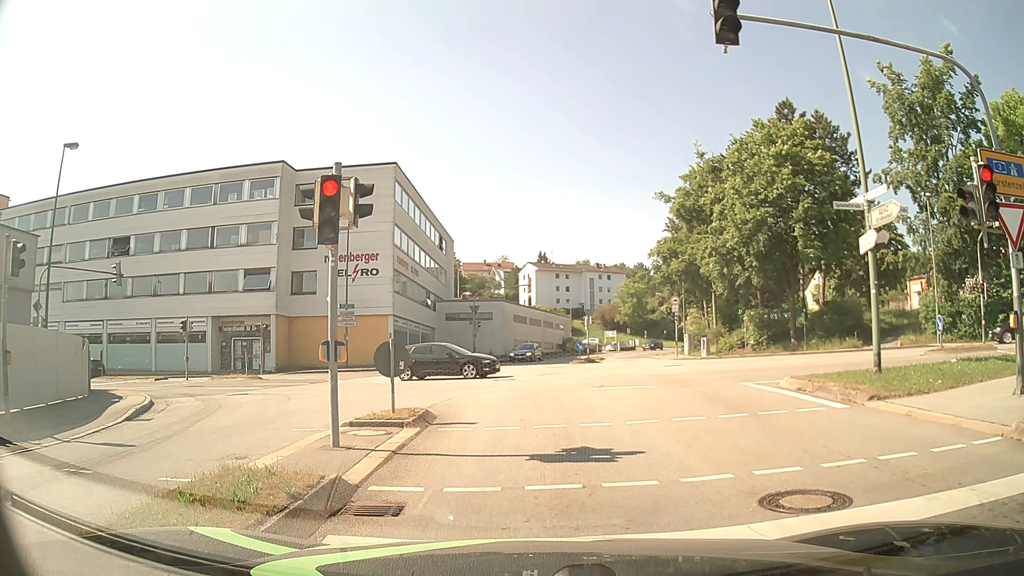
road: tertiary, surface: asphalt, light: Day
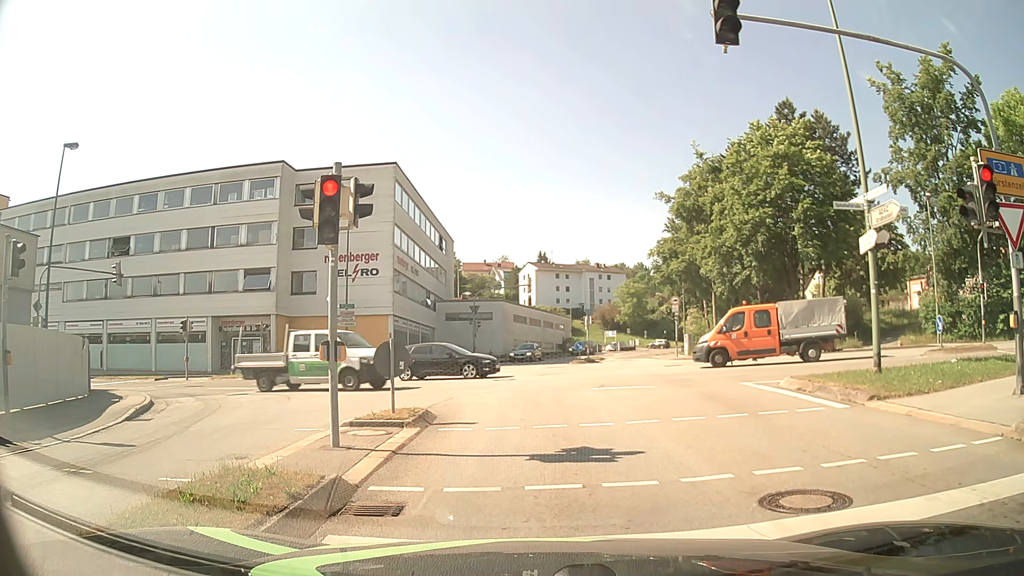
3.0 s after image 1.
(0.0, 0.0) m; 0°
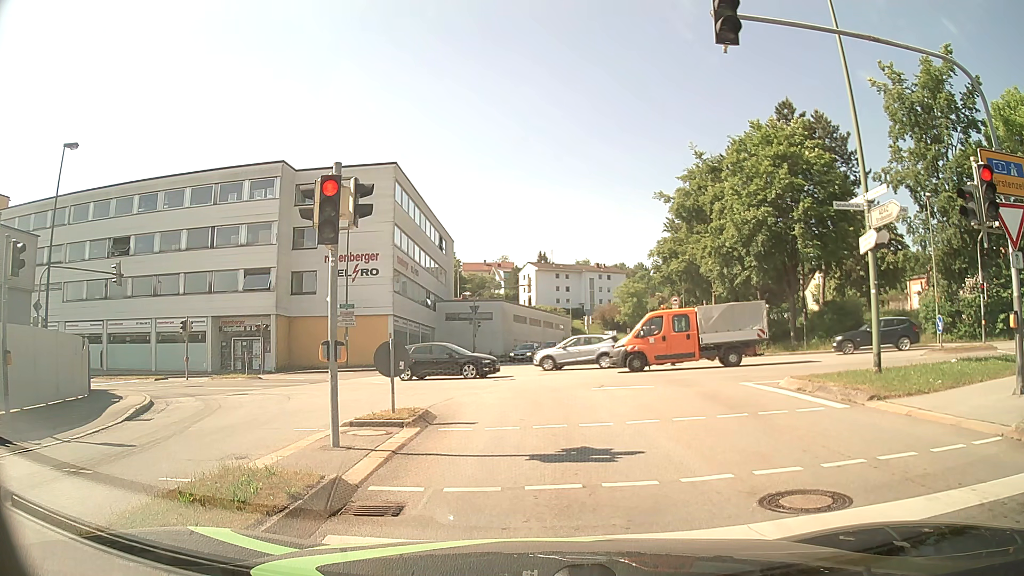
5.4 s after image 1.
(0.0, 0.0) m; 0°
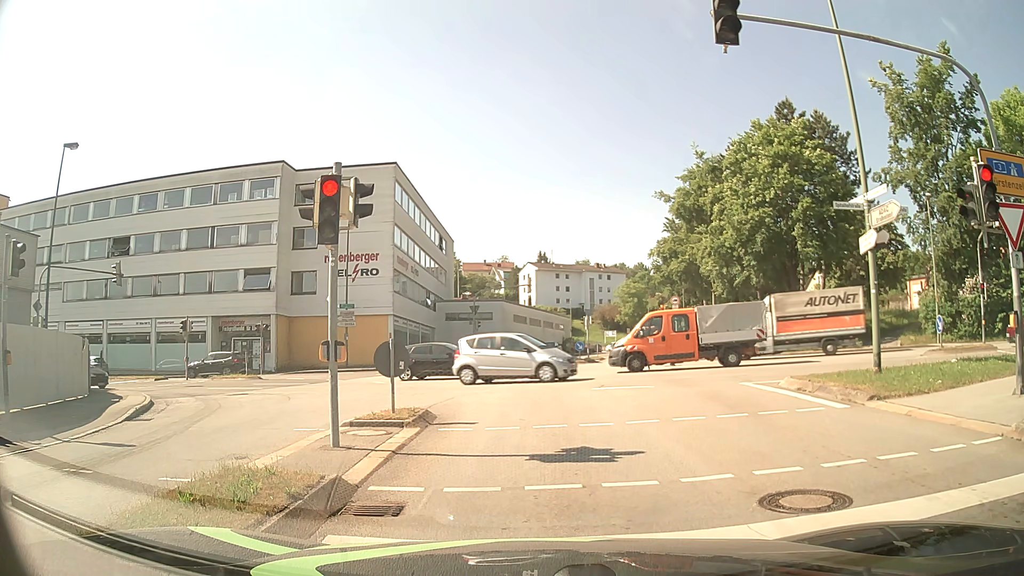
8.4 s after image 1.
(0.0, 0.0) m; 0°
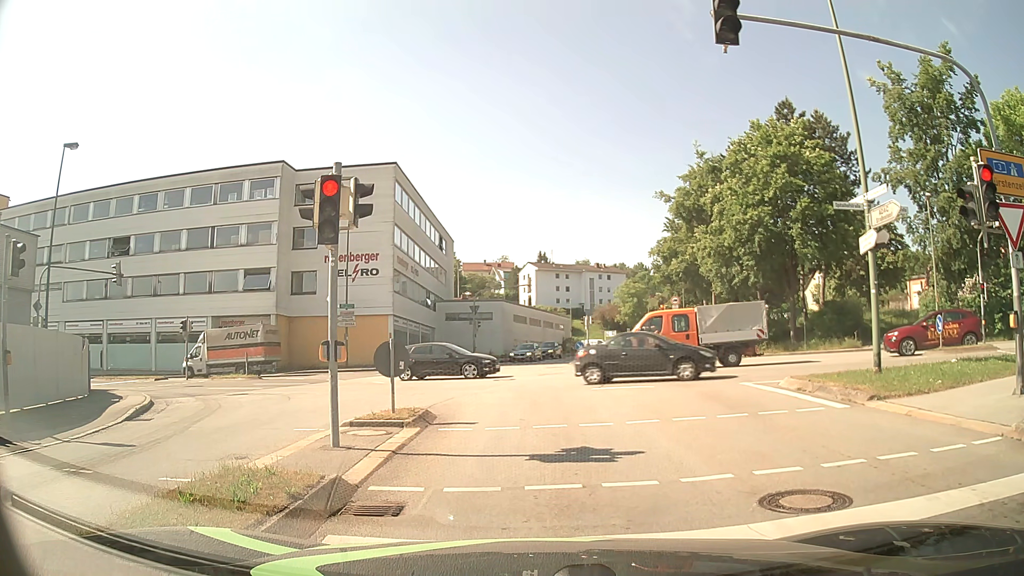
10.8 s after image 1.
(0.0, 0.0) m; 0°
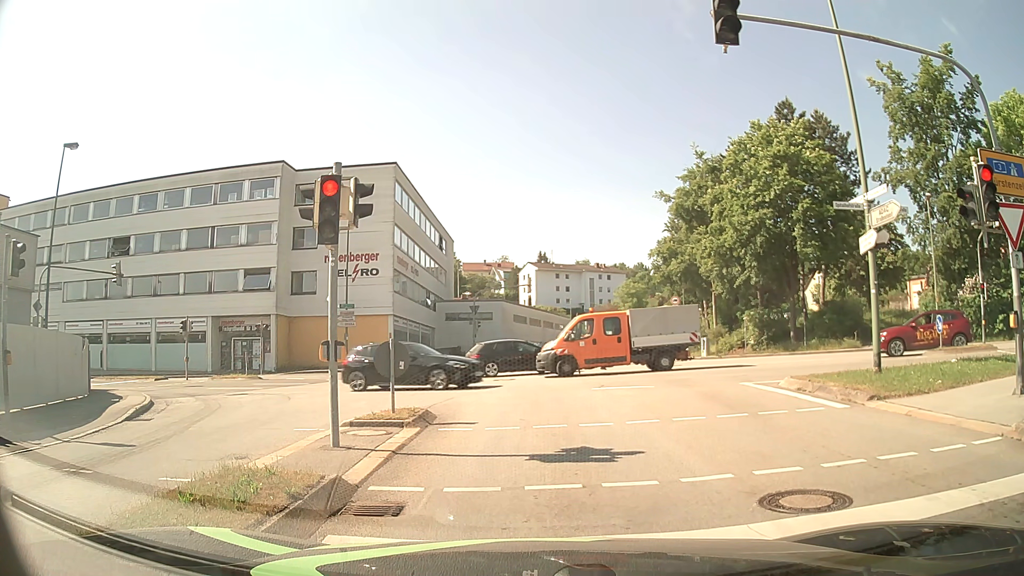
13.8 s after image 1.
(0.0, 0.0) m; 0°
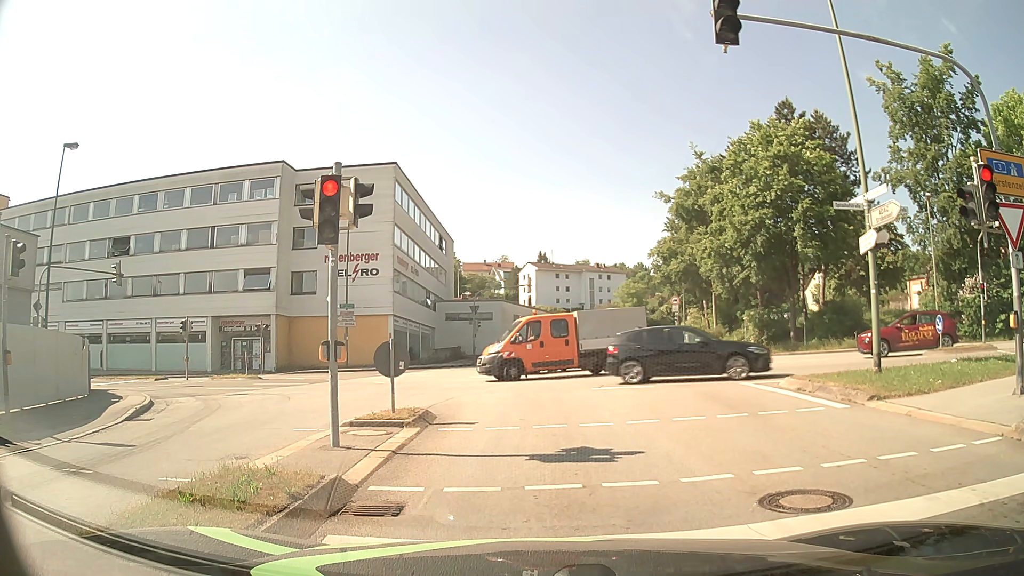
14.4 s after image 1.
(0.0, 0.0) m; 0°
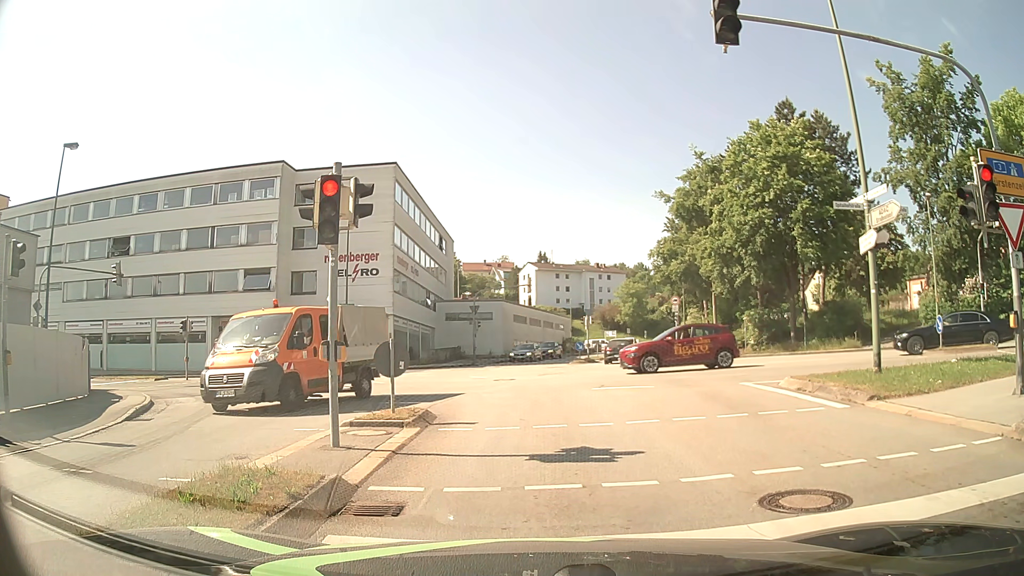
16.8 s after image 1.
(0.0, 0.0) m; 0°
